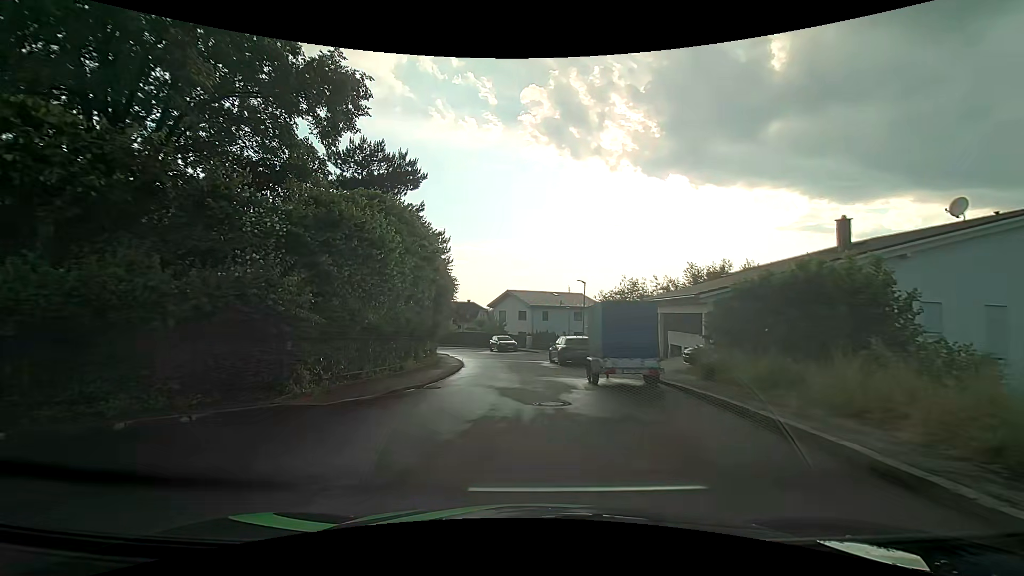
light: Day
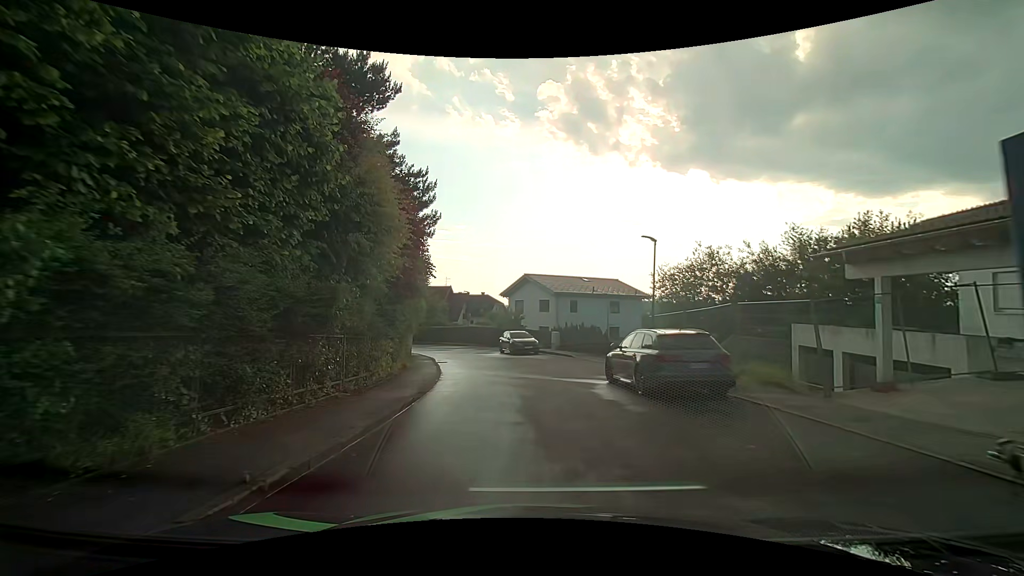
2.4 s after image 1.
(-0.5, +14.2) m; -2°
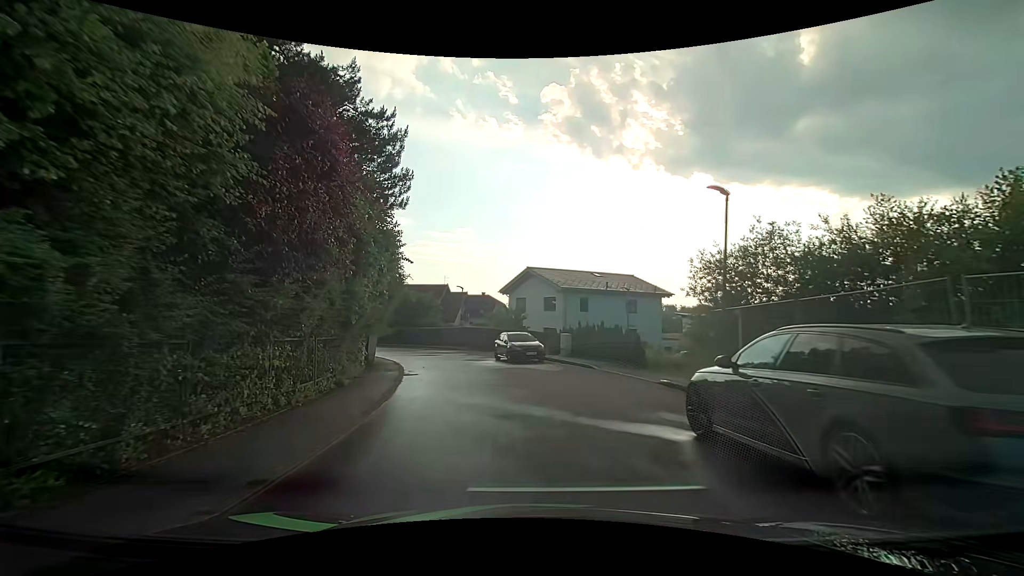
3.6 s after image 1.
(0.0, +7.2) m; 0°
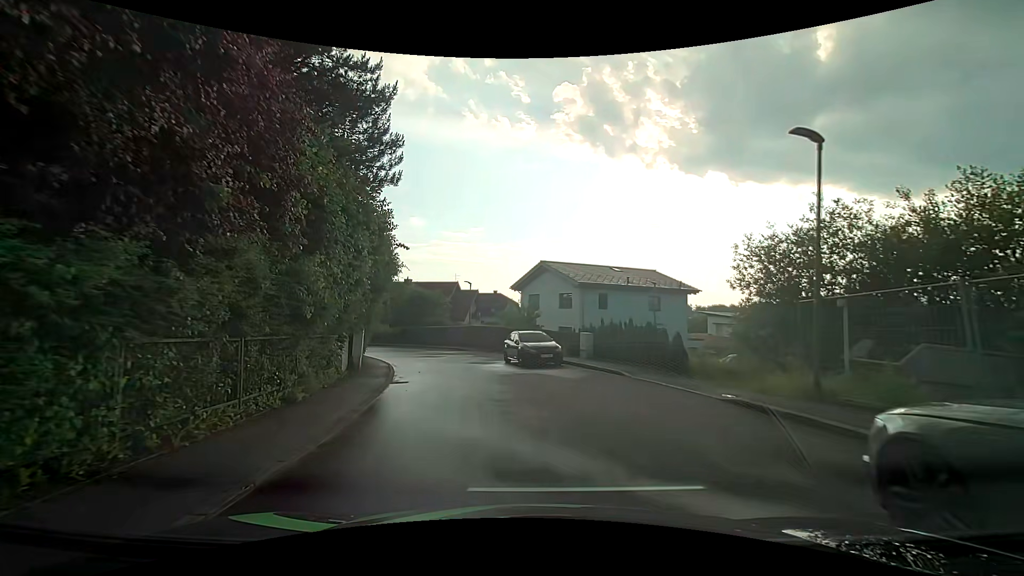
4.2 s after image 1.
(-0.1, +3.5) m; -3°
